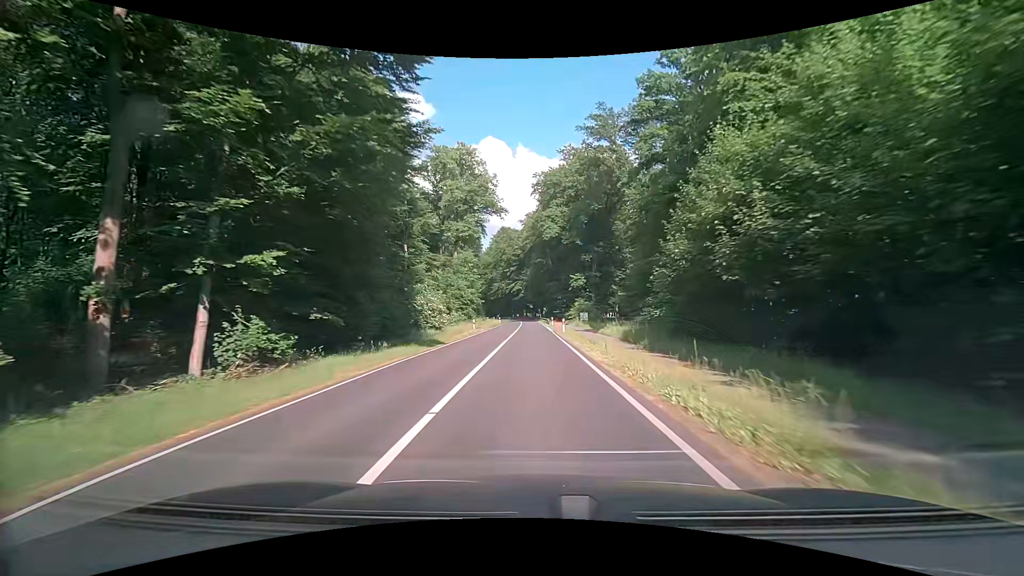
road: secondary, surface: asphalt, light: Day
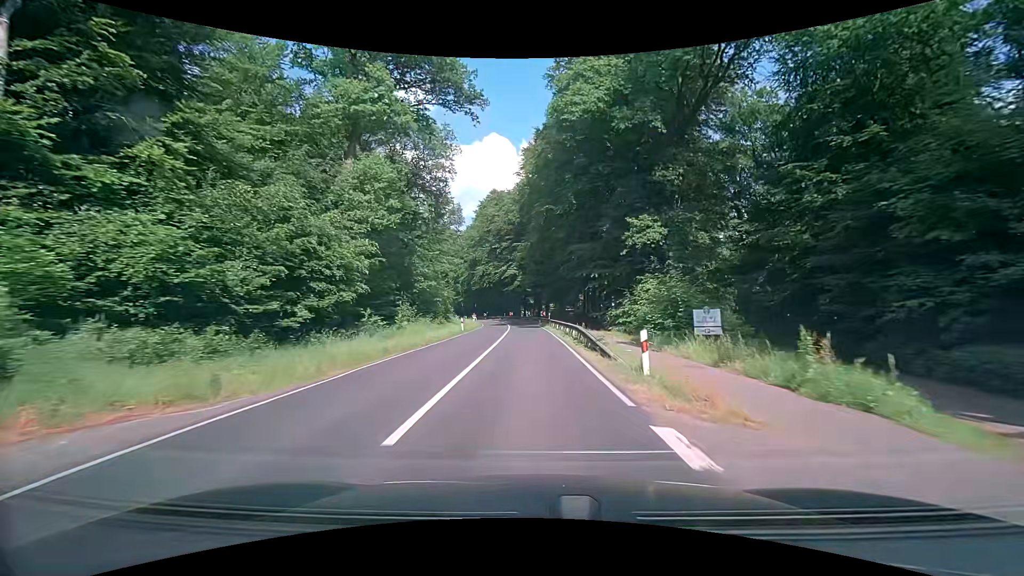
(-0.5, +48.5) m; -1°
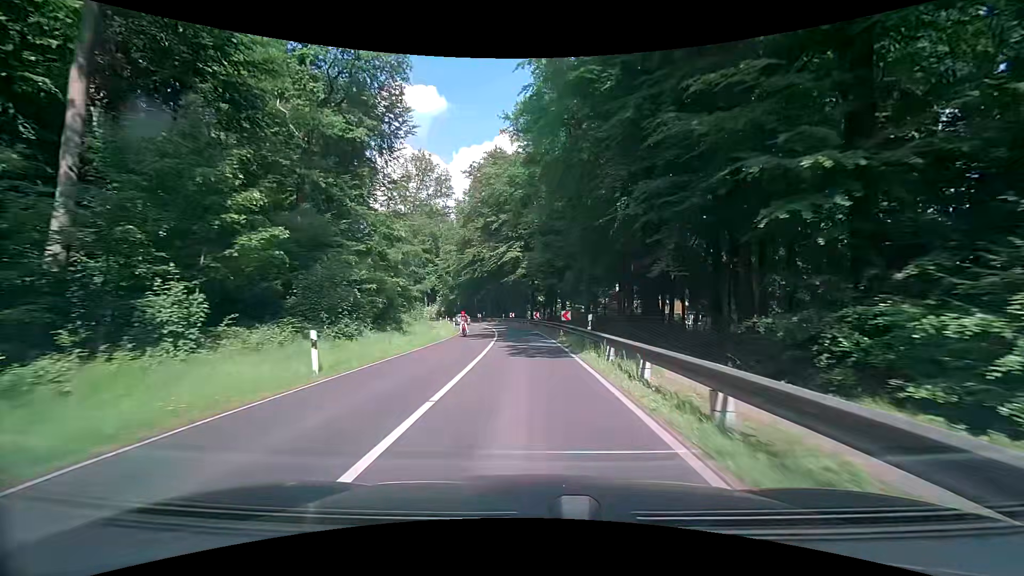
(-0.2, +29.0) m; -1°
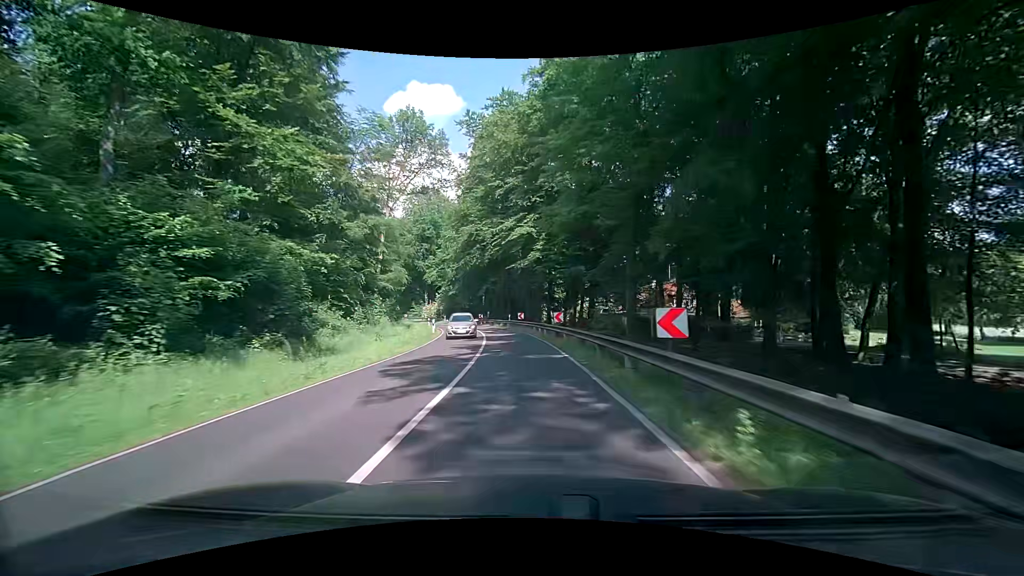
(-0.3, +19.1) m; -1°
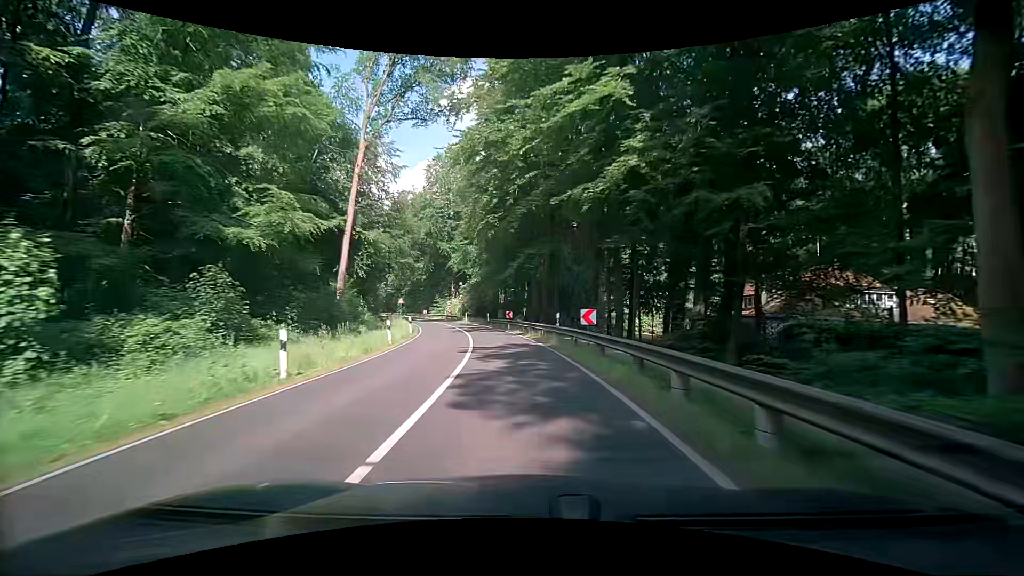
(-1.4, +28.3) m; -6°
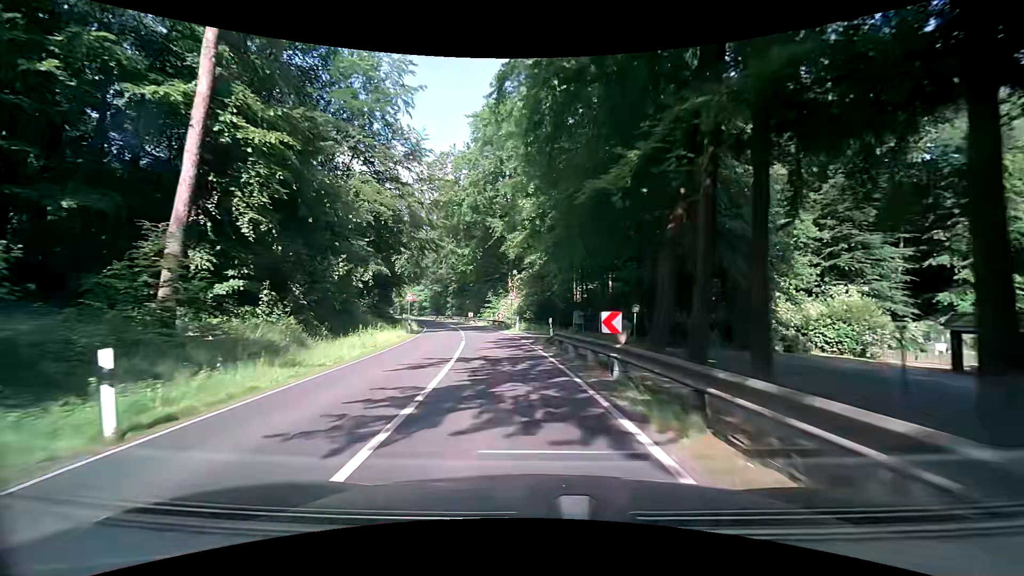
(-1.7, +27.9) m; -7°
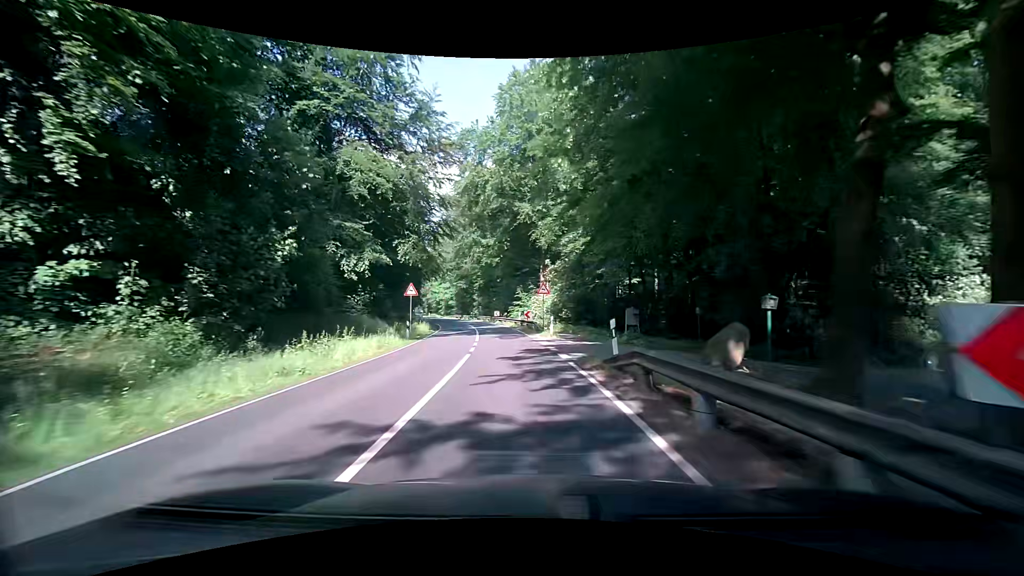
(-0.3, +9.3) m; -3°
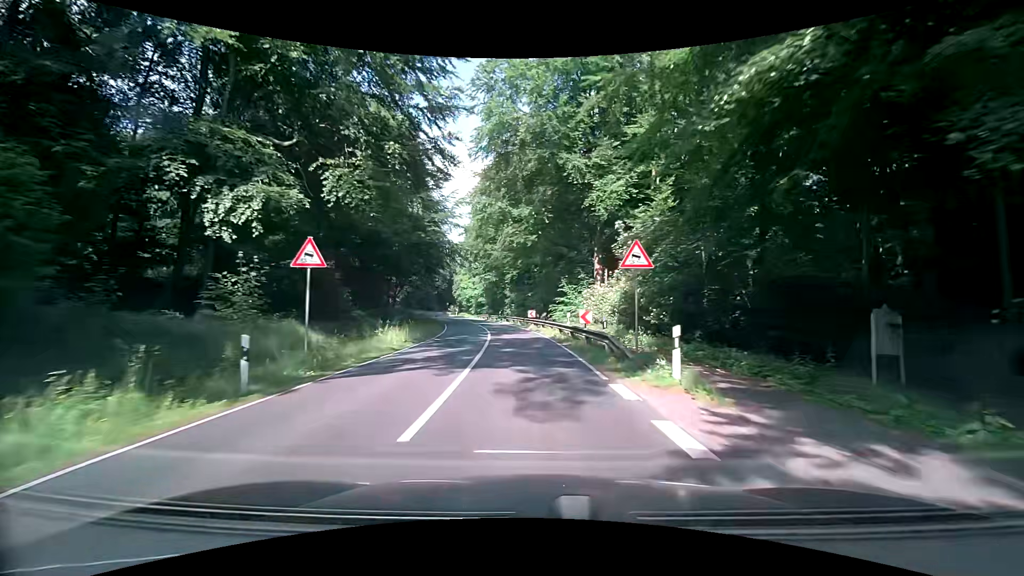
(-1.3, +18.6) m; -7°
(0, +10) (0, +20) (-1, +30) (-2, +40) (-3, +50) (-5, +60) (-7, +70) (-9, +79) (-11, +89) (-13, +99) m
